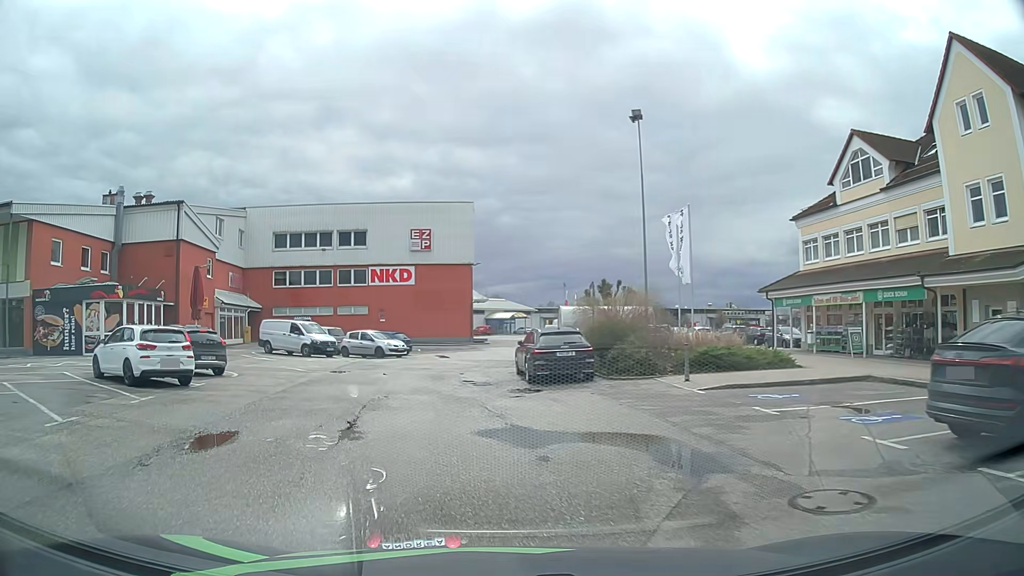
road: service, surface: asphalt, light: Day
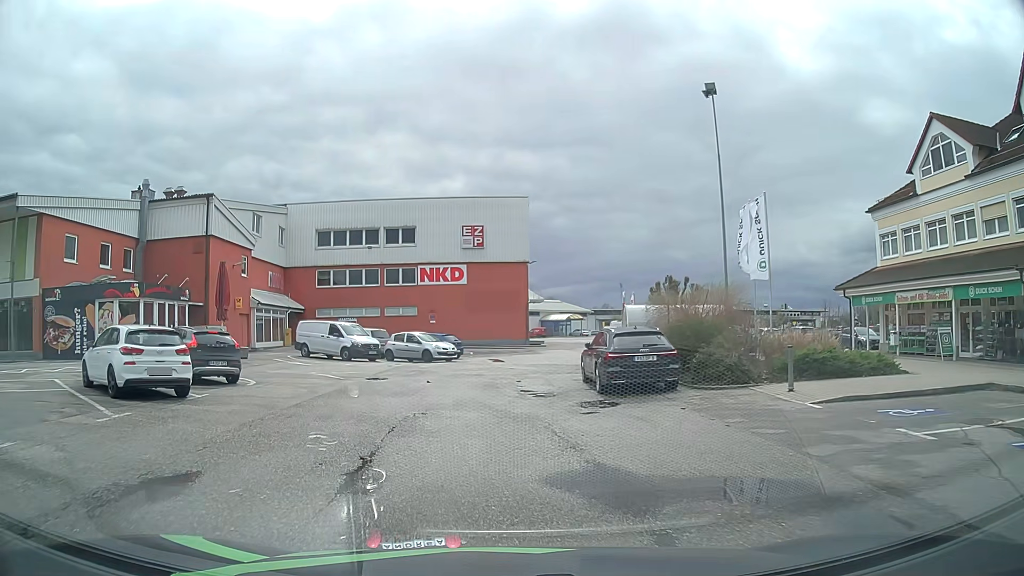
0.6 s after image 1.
(-0.1, +3.2) m; -4°
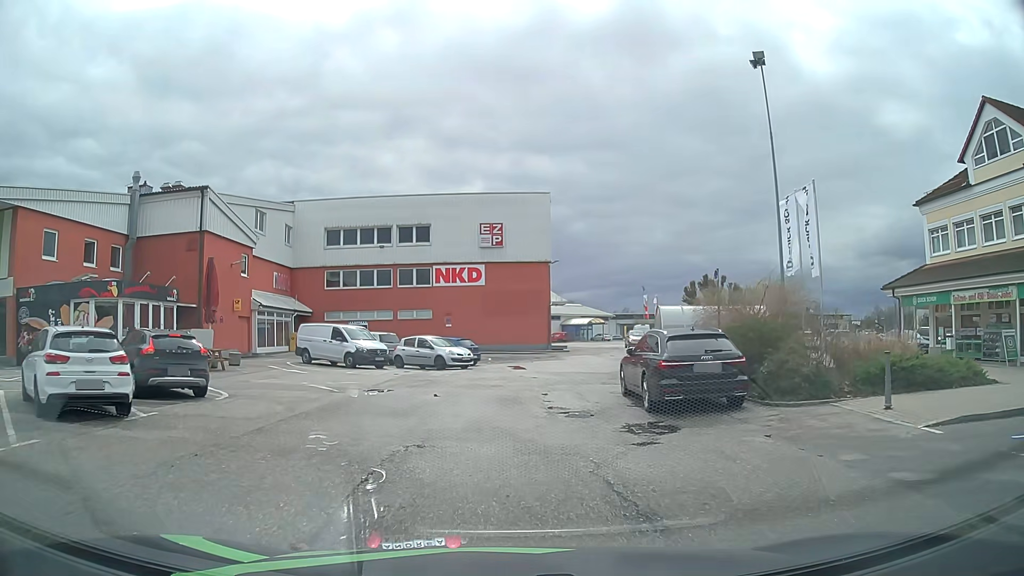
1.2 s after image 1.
(-0.1, +3.2) m; -2°
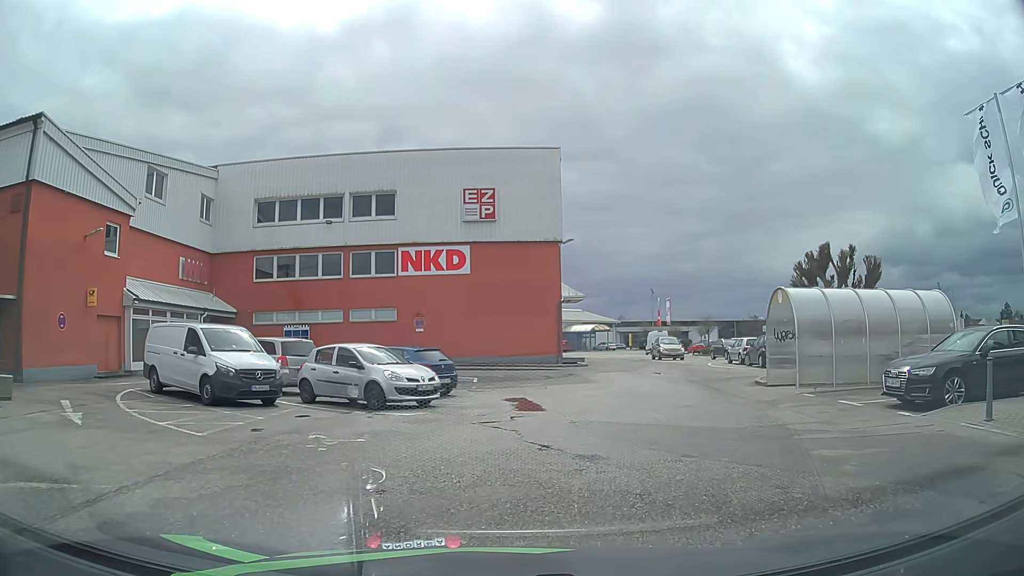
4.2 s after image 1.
(-0.3, +14.1) m; +1°
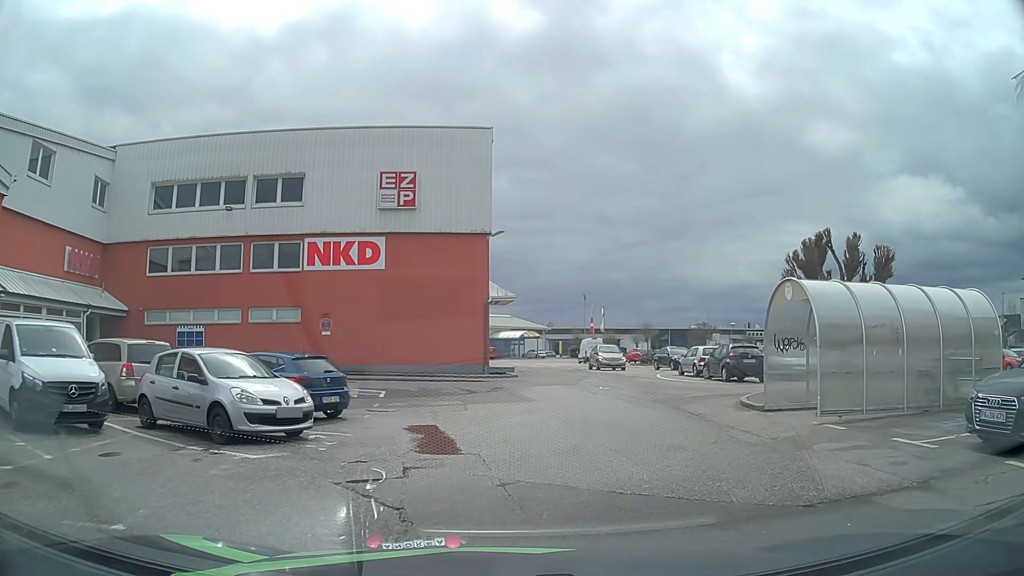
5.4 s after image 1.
(+0.2, +4.7) m; +6°
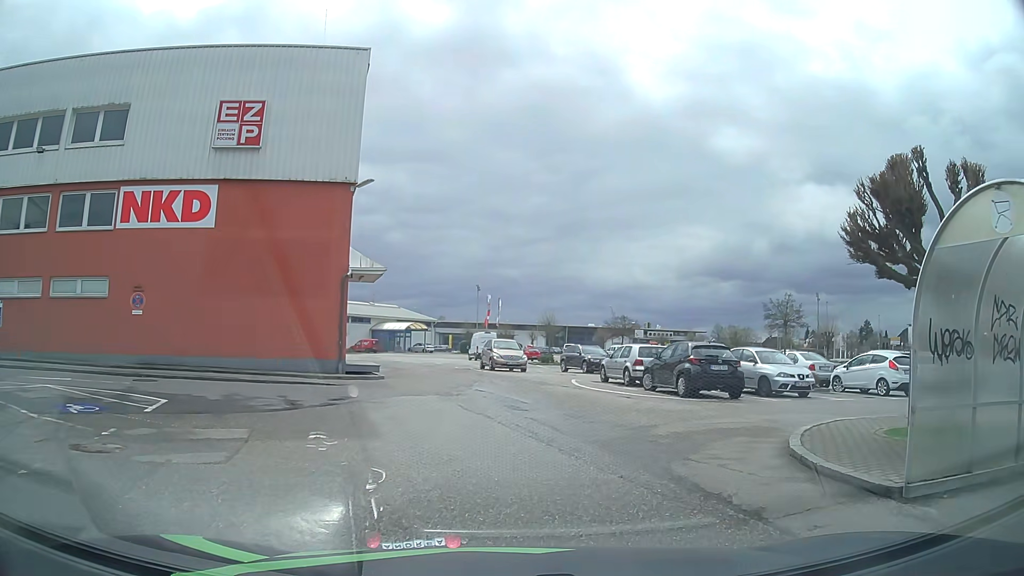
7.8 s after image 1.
(+0.6, +8.4) m; +7°
